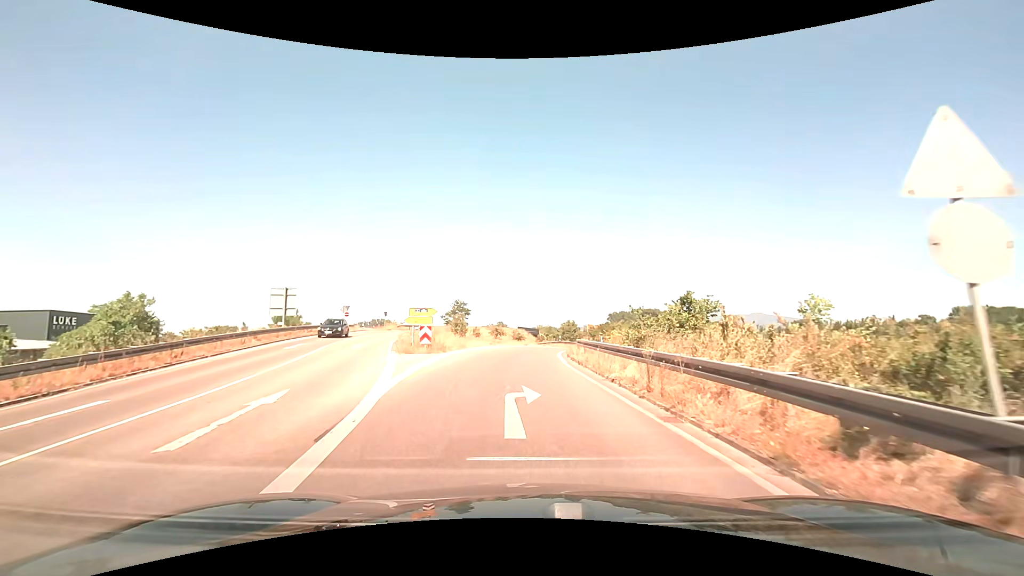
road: trunk_link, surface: asphalt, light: Day
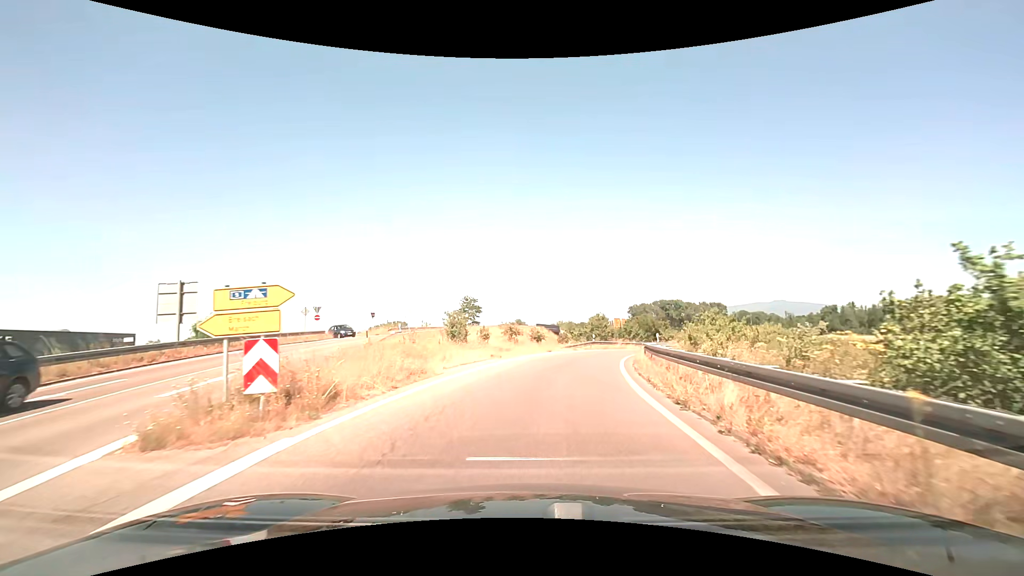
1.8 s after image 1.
(-0.3, +14.8) m; -2°
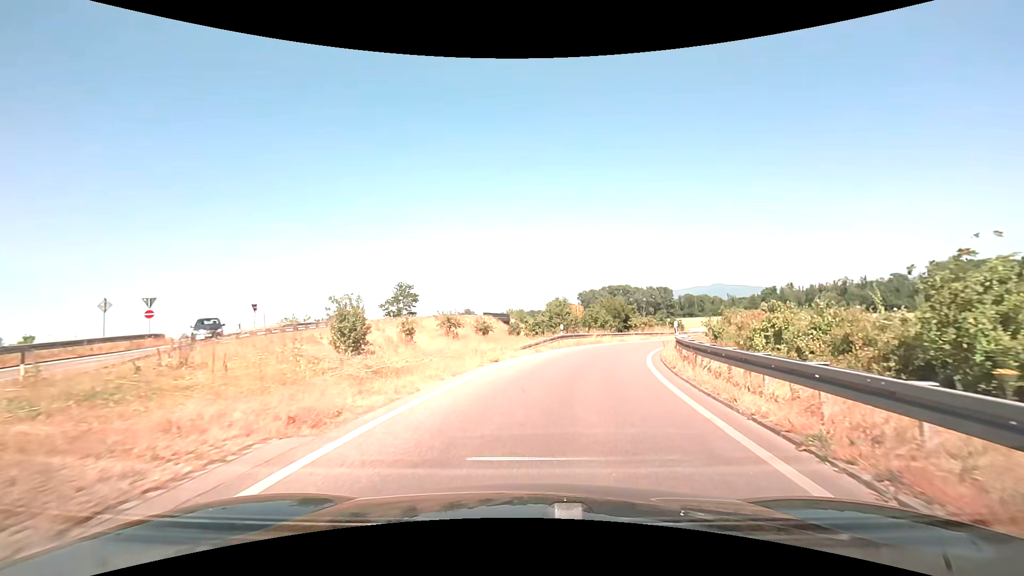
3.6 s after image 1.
(+0.5, +14.7) m; +5°
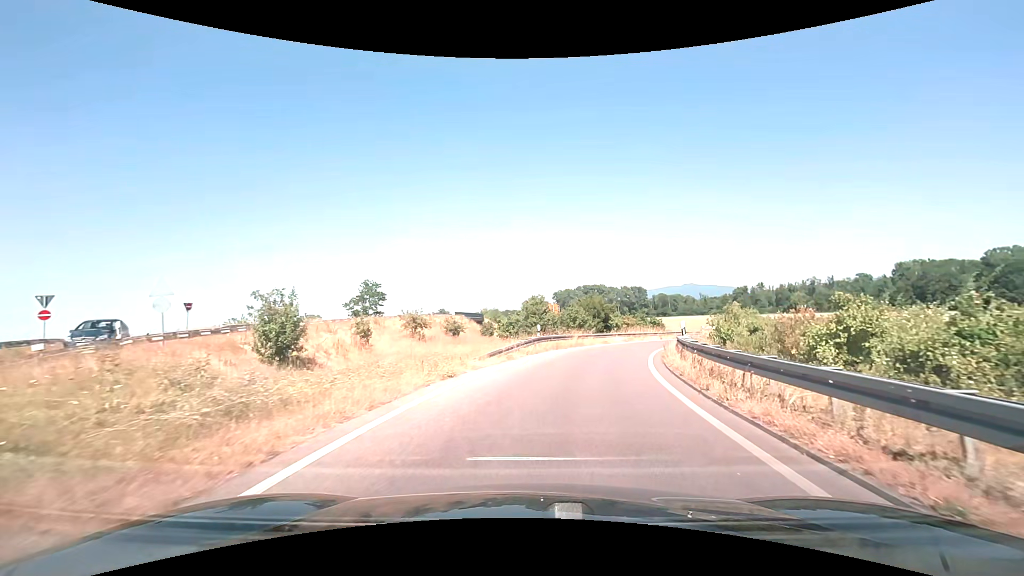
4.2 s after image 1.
(+0.1, +4.5) m; +3°
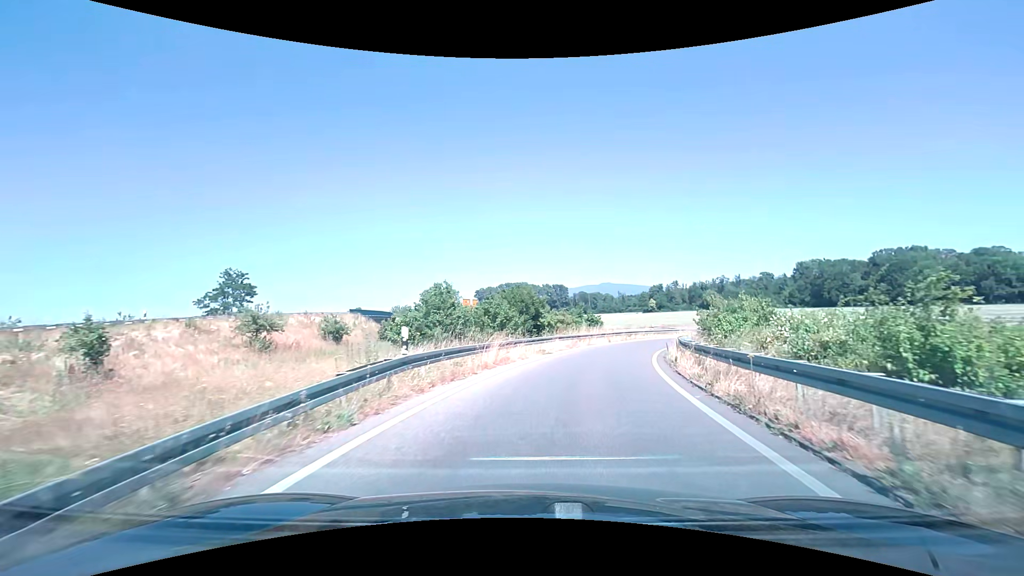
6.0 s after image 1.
(+1.1, +15.1) m; +9°
